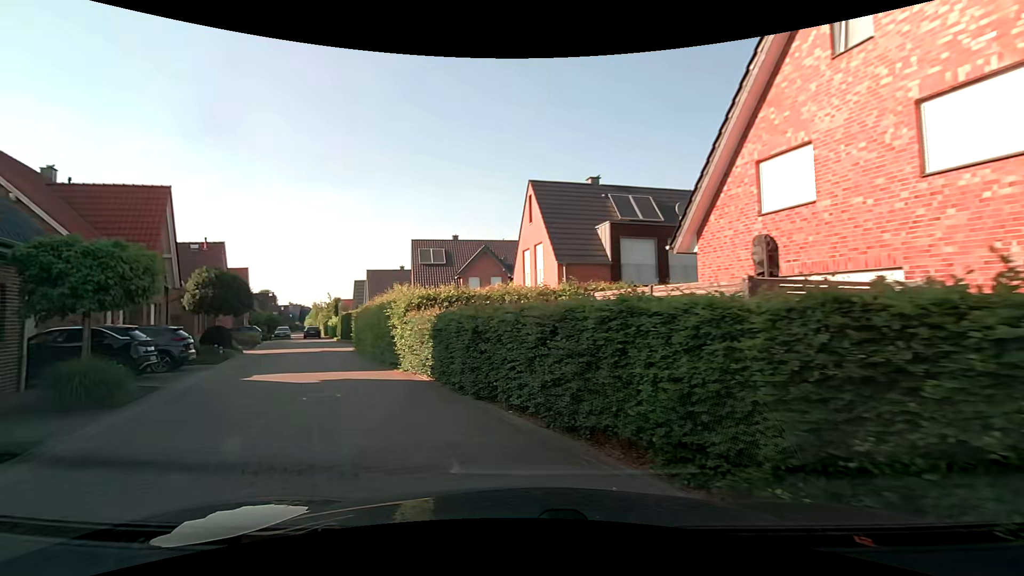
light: Day
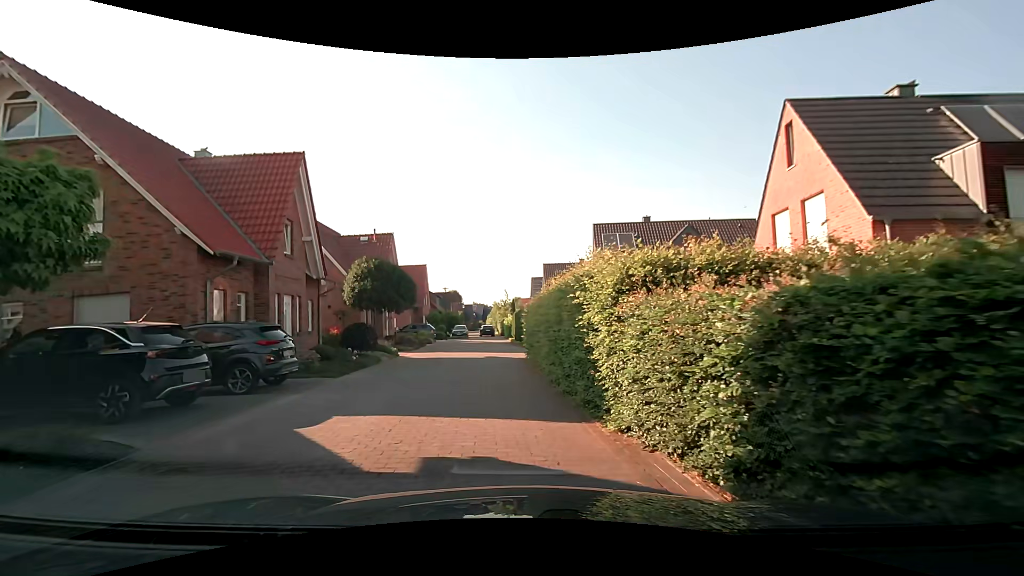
(-2.0, +8.1) m; -22°
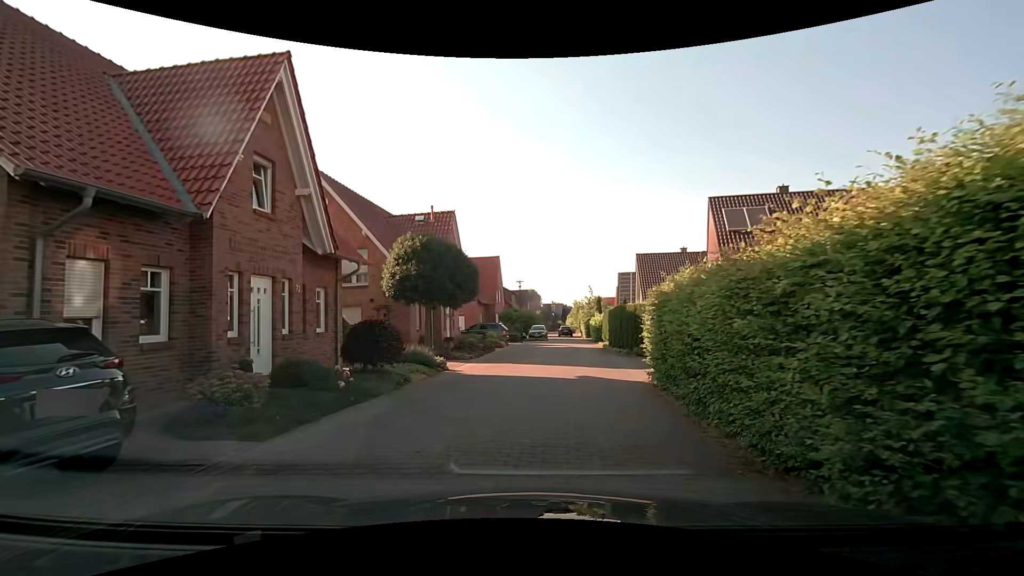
(-0.7, +8.0) m; -9°
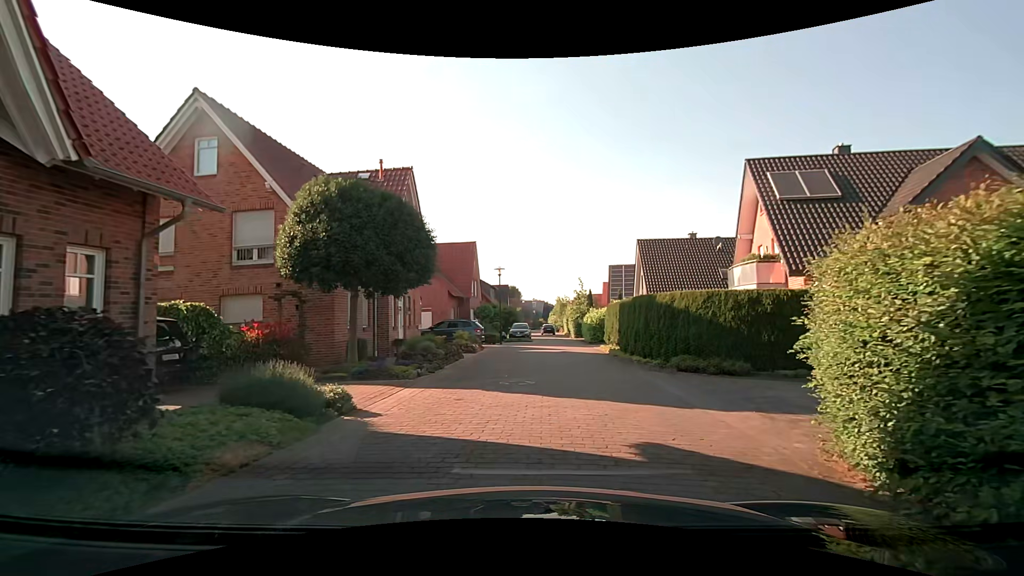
(-0.1, +7.9) m; +2°
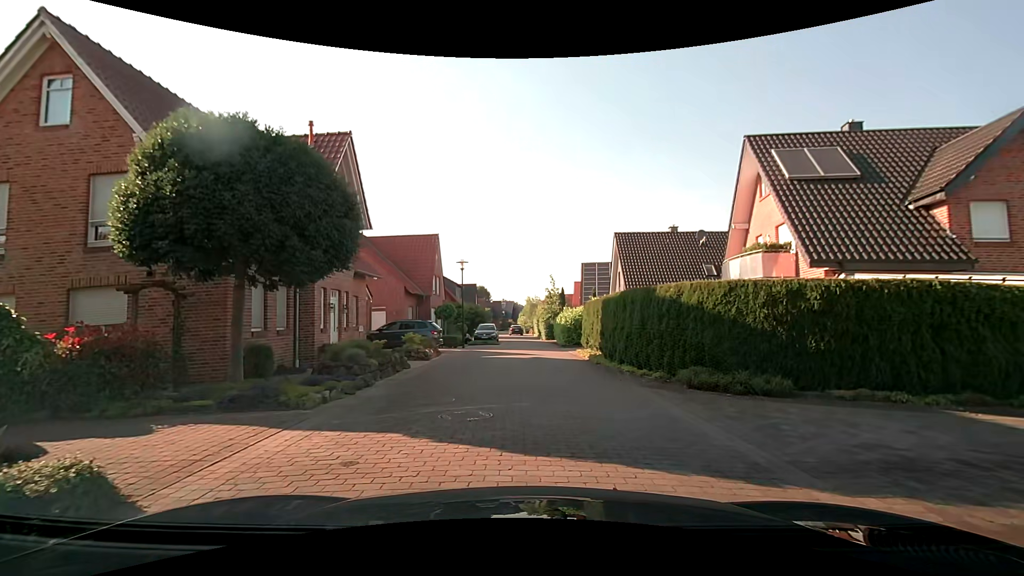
(+0.1, +4.0) m; +3°
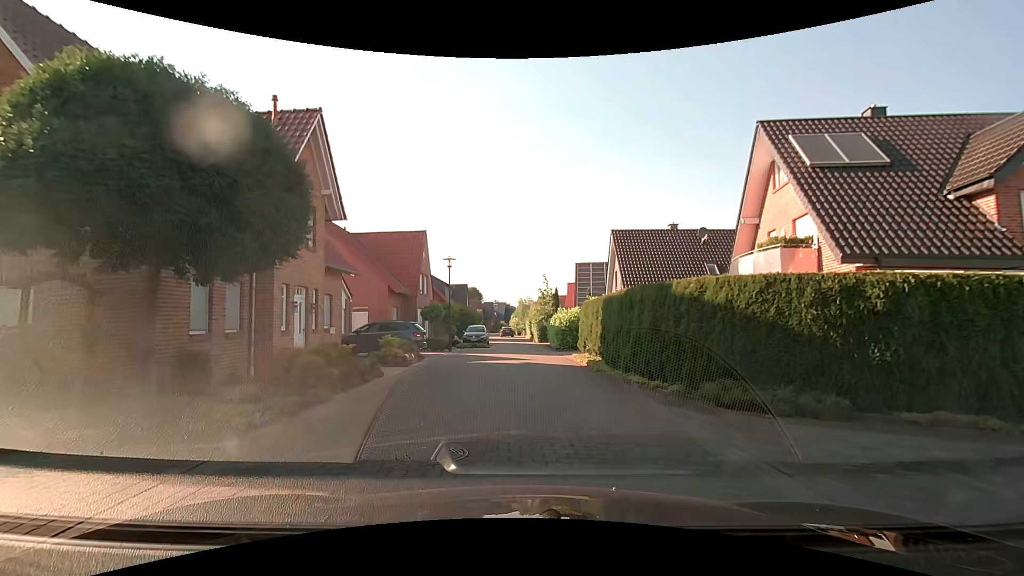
(0.0, +2.0) m; +2°
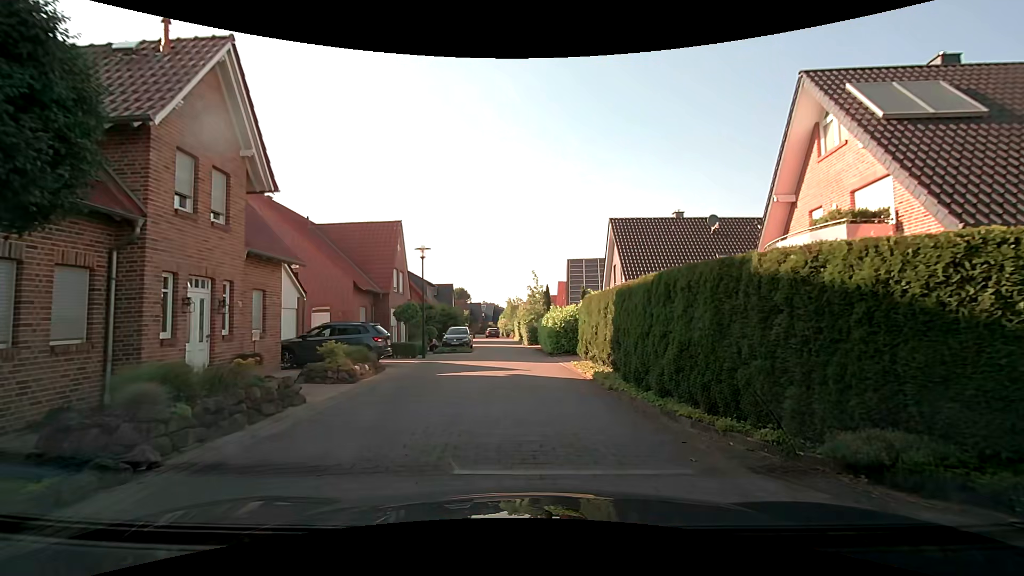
(0.0, +4.2) m; +1°
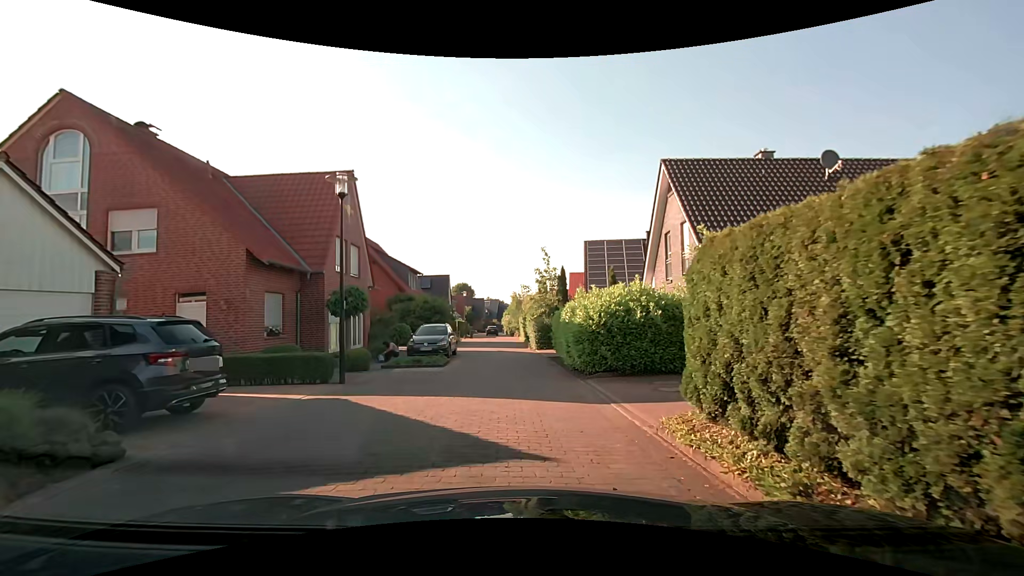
(-0.1, +10.9) m; -1°
